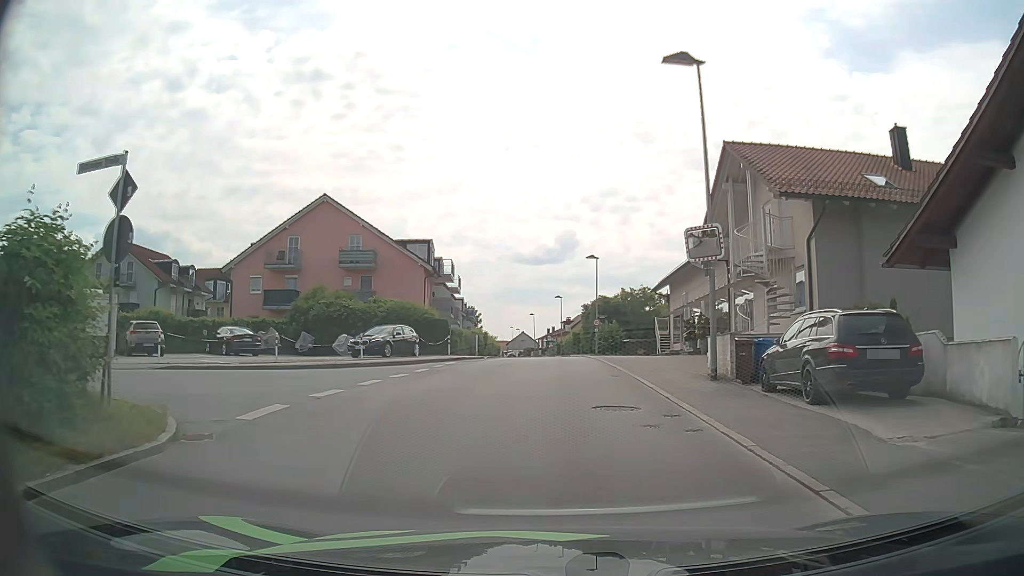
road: unclassified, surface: asphalt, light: Day
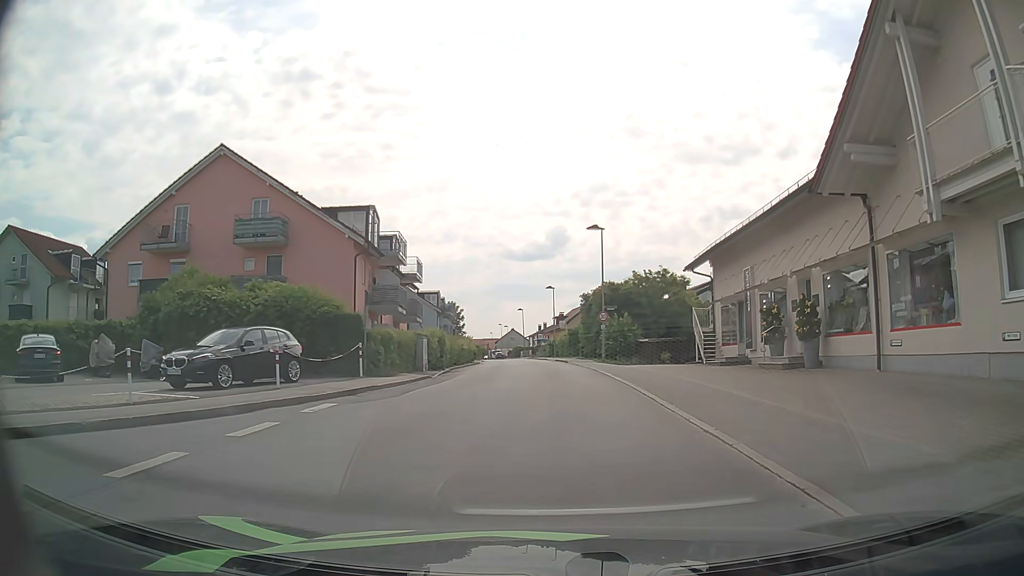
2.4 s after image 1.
(+0.2, +14.6) m; 0°
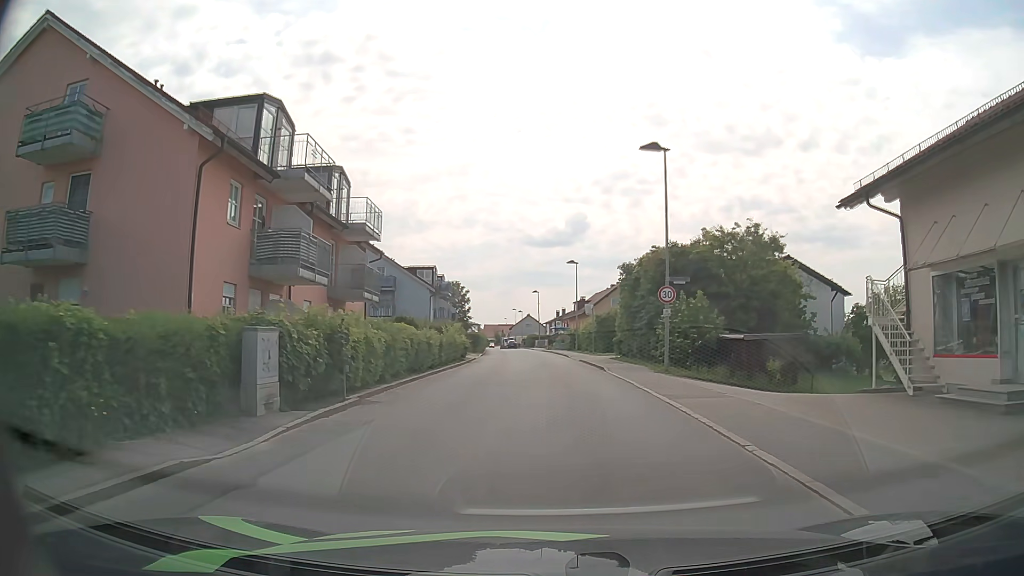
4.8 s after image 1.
(+0.1, +16.5) m; 0°
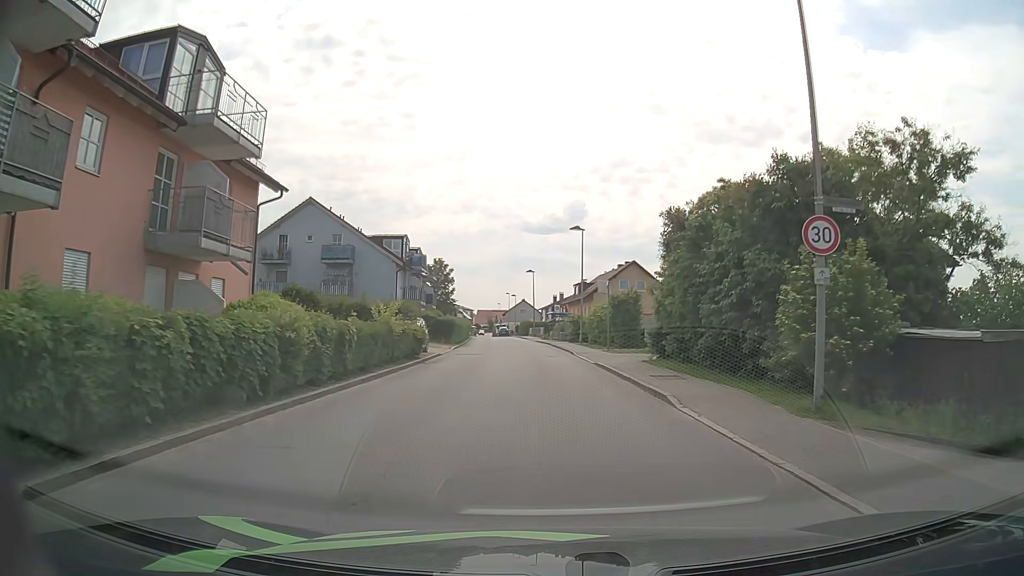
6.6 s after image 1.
(-0.1, +13.6) m; 0°
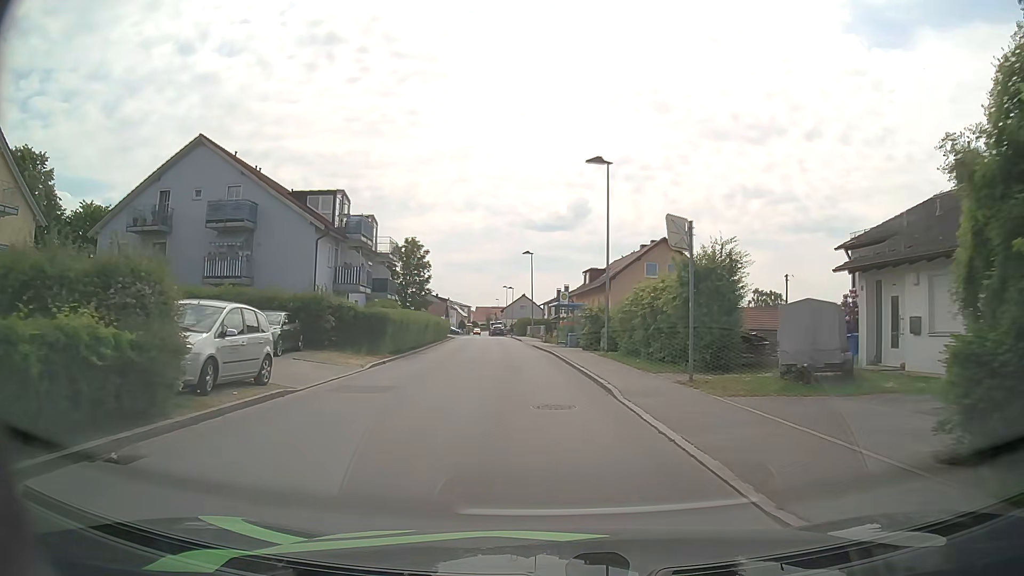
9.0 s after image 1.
(0.0, +18.9) m; 0°
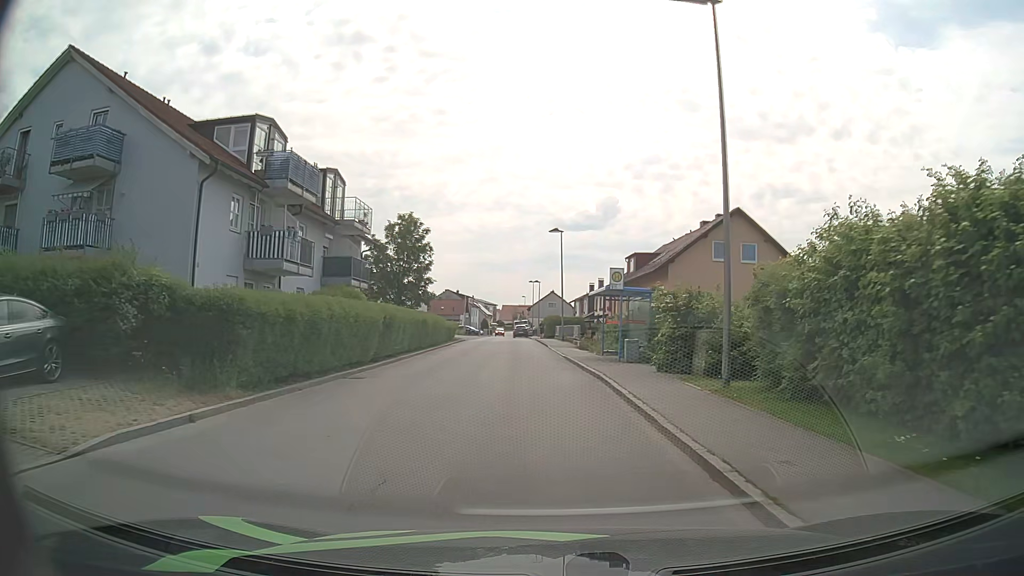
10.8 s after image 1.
(-0.4, +14.7) m; -3°
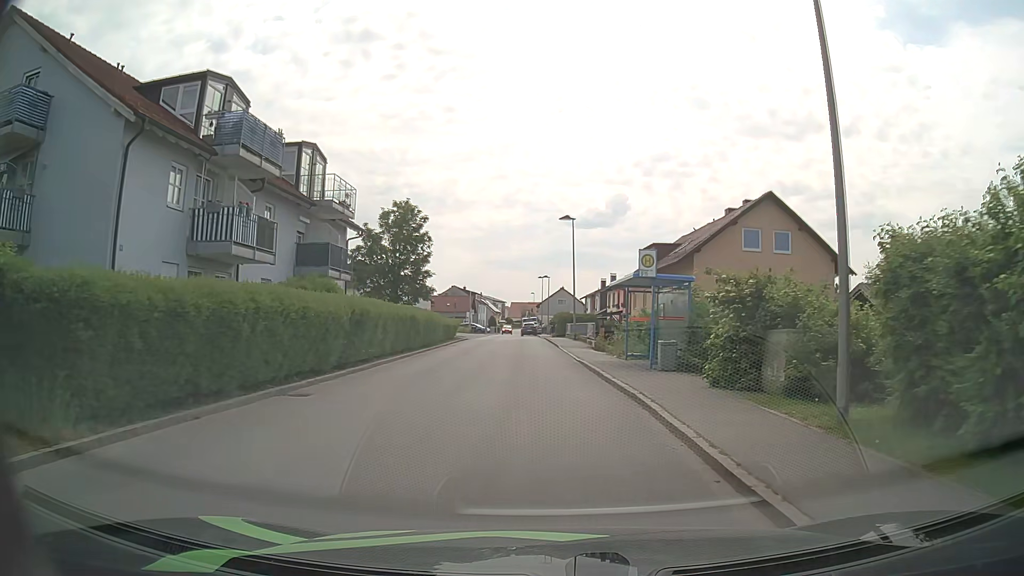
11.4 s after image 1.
(0.0, +4.7) m; -1°
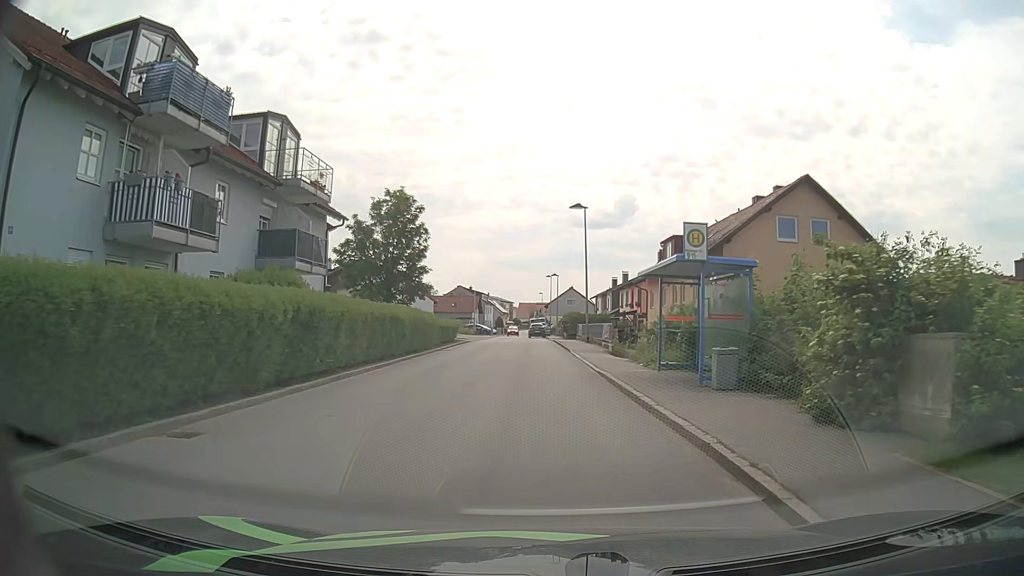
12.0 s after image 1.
(0.0, +4.6) m; -1°
(0, +10) (0, +20) (-1, +30) (-1, +40) (-1, +50) (-2, +60) (-4, +70) (-4, +80) (-5, +90) (-5, +100) m
